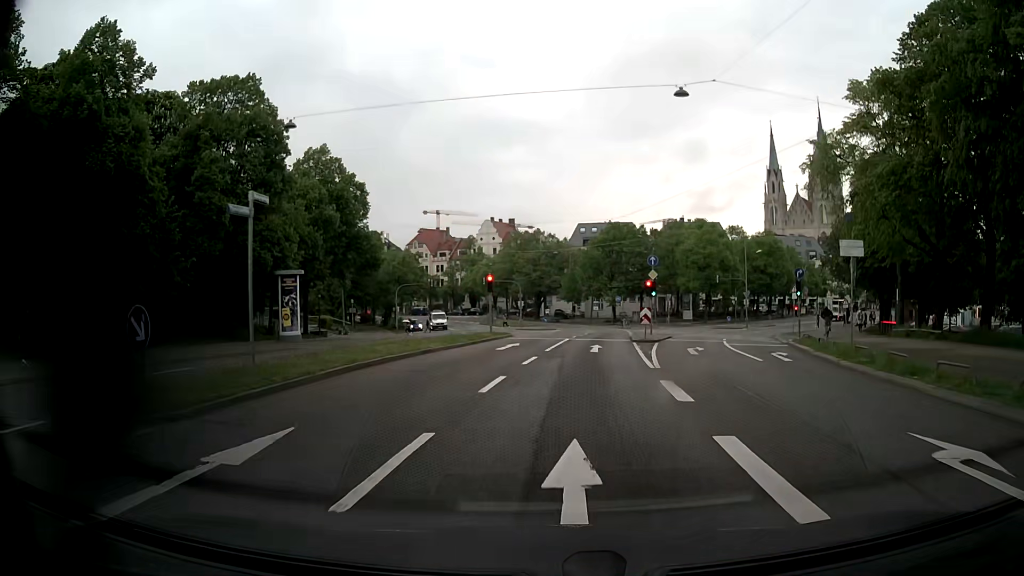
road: secondary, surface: asphalt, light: Day
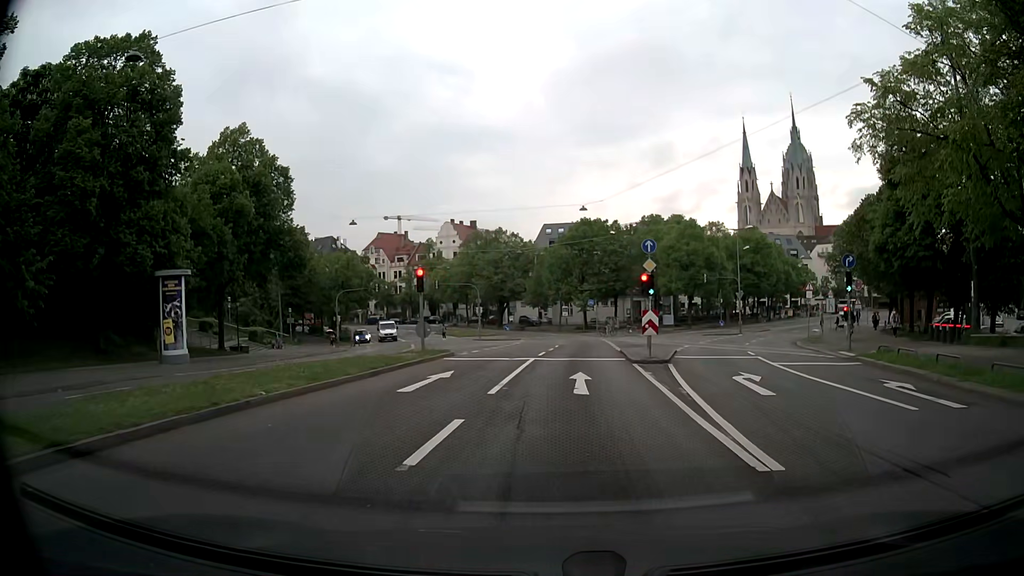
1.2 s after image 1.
(+0.2, +10.3) m; +3°
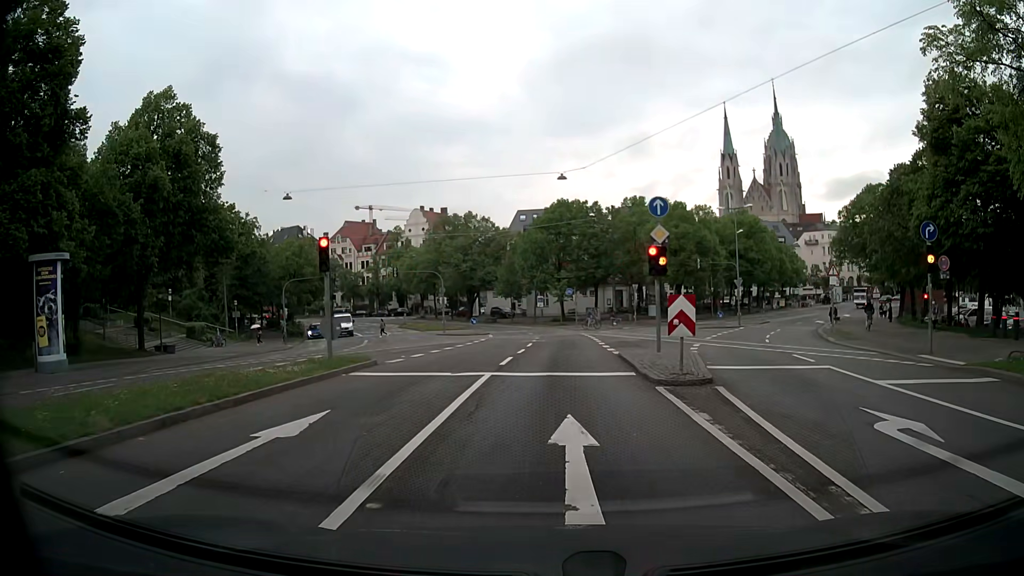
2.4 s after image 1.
(+0.1, +7.9) m; +2°
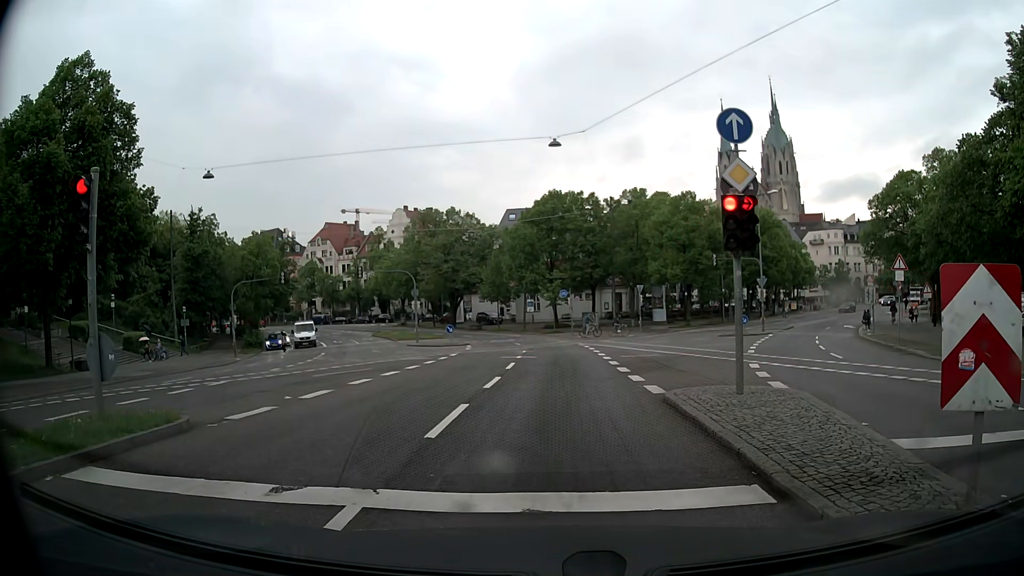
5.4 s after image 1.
(0.0, +8.6) m; 0°
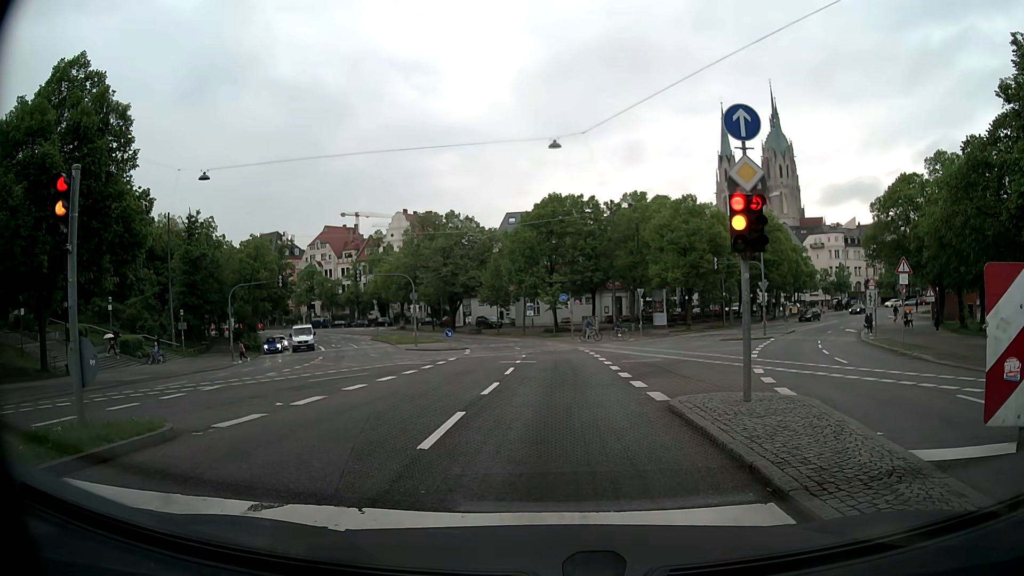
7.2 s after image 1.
(0.0, +0.5) m; 0°
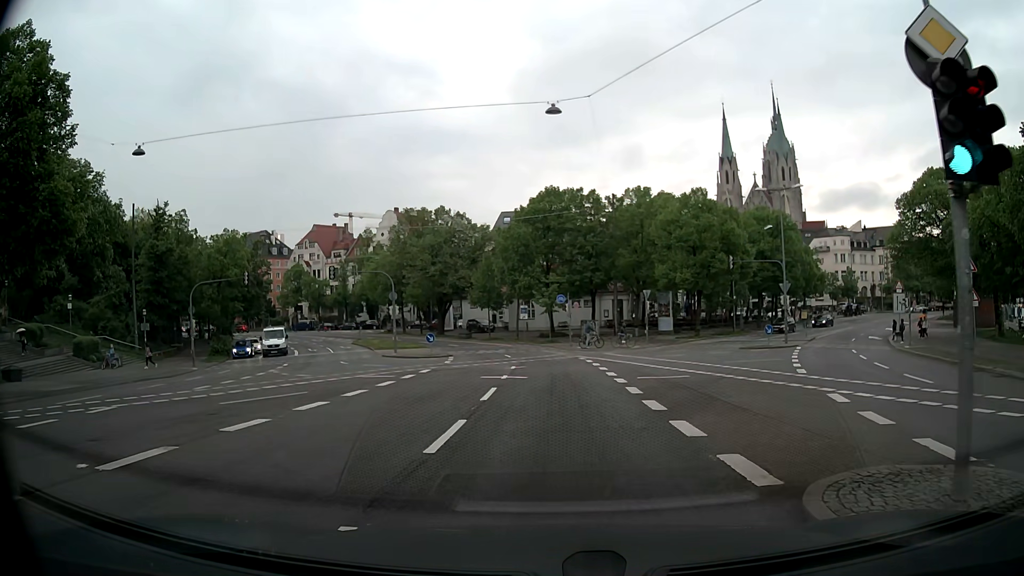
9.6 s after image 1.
(+0.1, +6.1) m; +1°
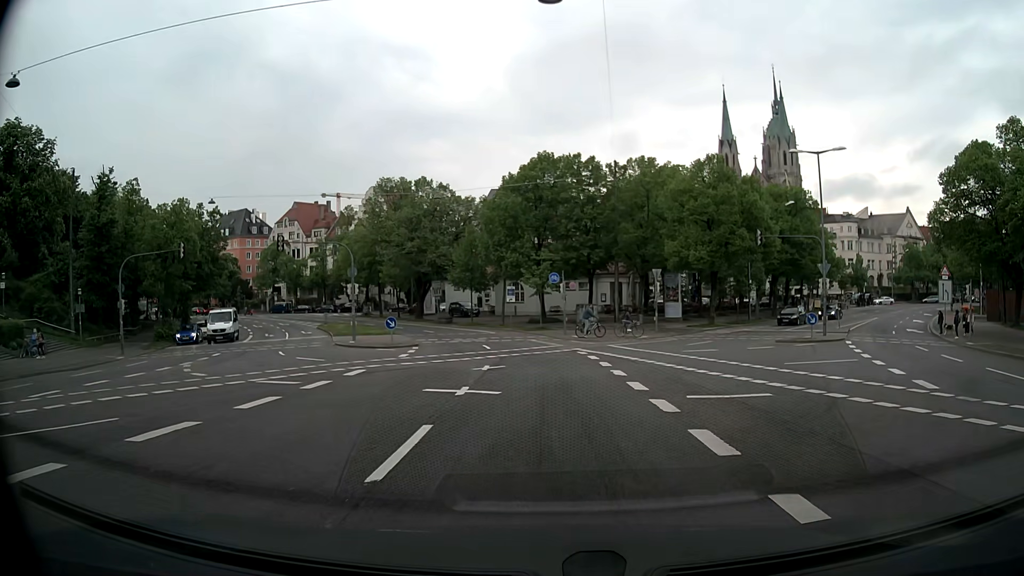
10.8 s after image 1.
(0.0, +8.4) m; 0°
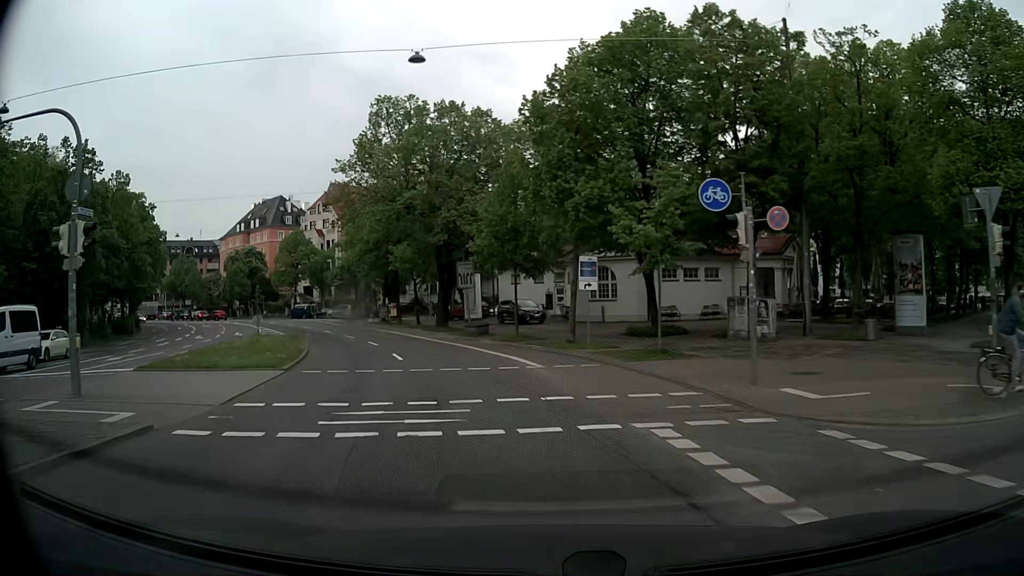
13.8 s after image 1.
(-0.7, +28.9) m; -7°
(-1, +10) (-3, +20) (-6, +29) (-10, +38) (-14, +47) (-19, +56) (-24, +65) (-29, +73) (-35, +82) (-41, +89) m
